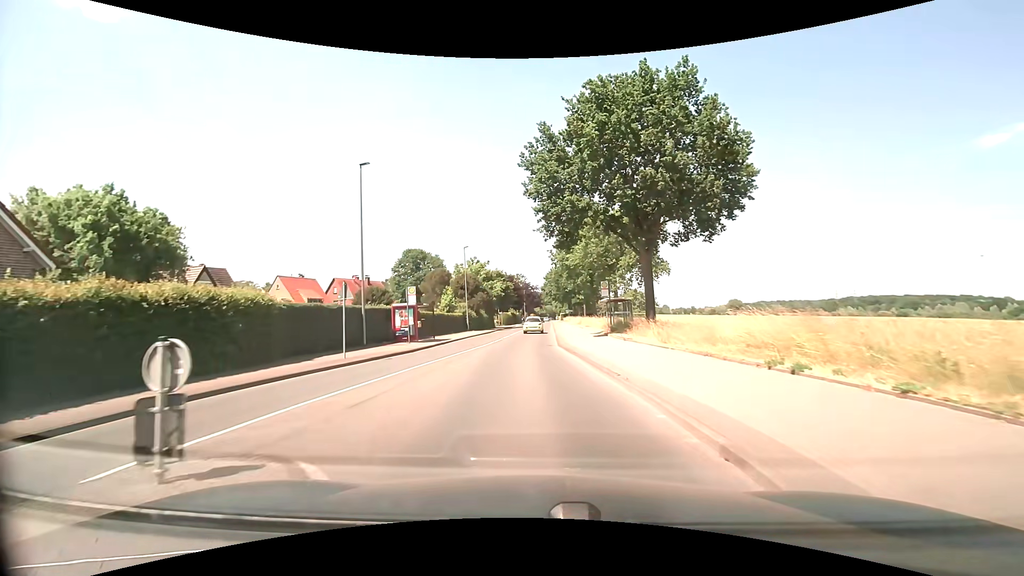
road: secondary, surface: asphalt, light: Day
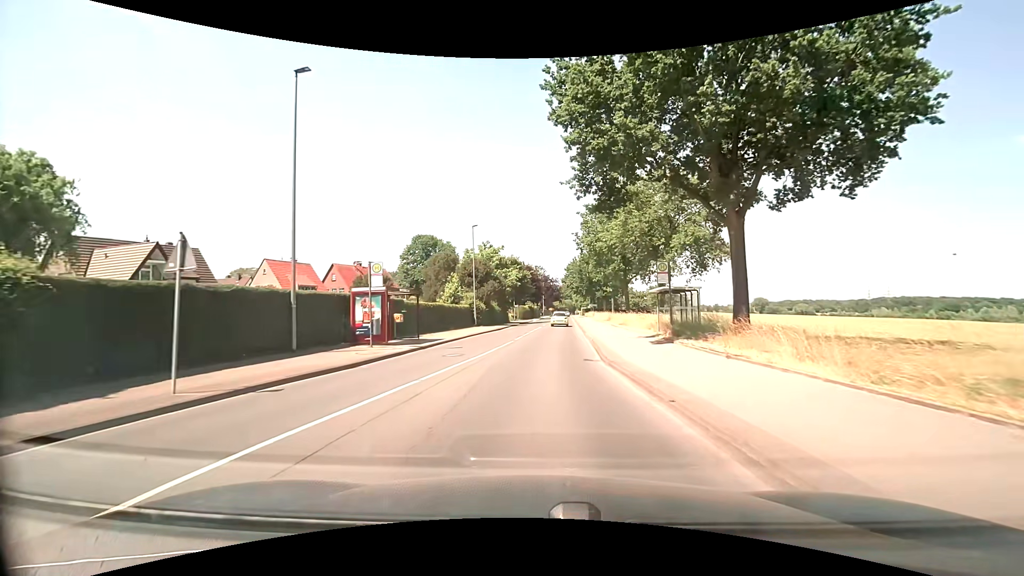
(-0.3, +10.5) m; -2°
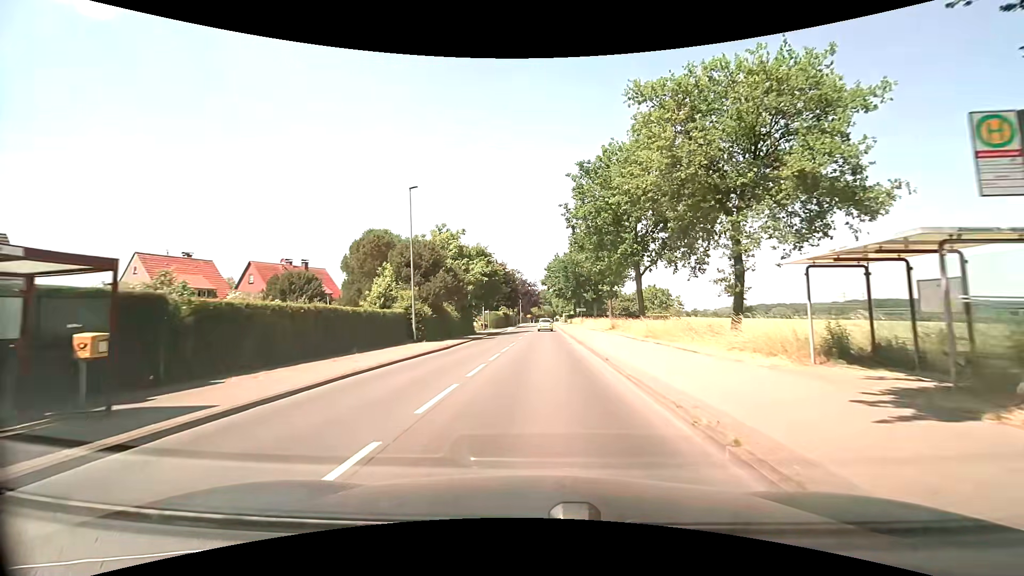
(+0.3, +18.0) m; +2°
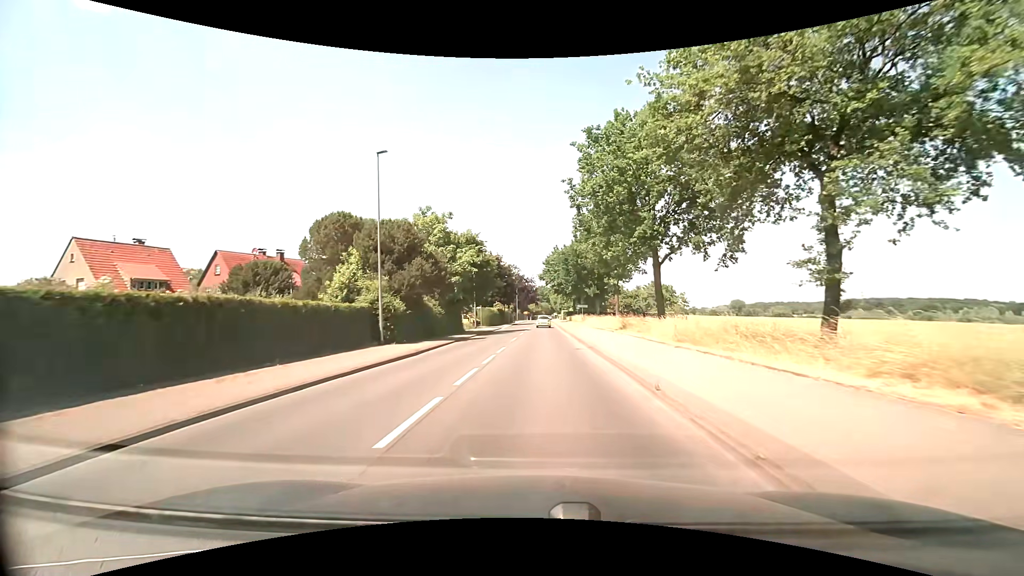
(+0.1, +6.6) m; +1°
(0, +10) (0, +20) (0, +30) (+1, +40) (+1, +50) (+1, +60) (+1, +70) (+1, +80) (+2, +90) (+2, +100) m
